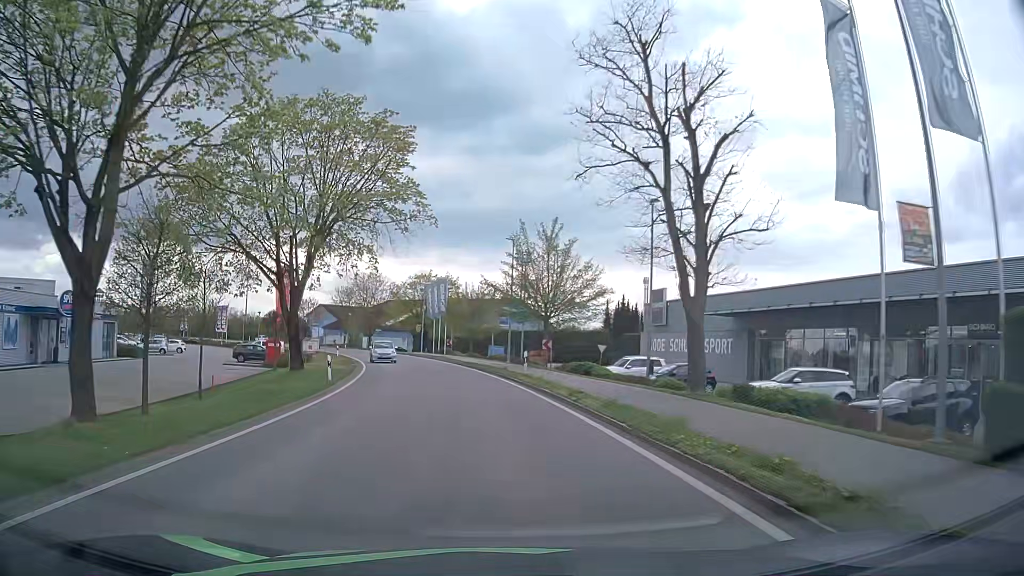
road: tertiary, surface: asphalt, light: Day
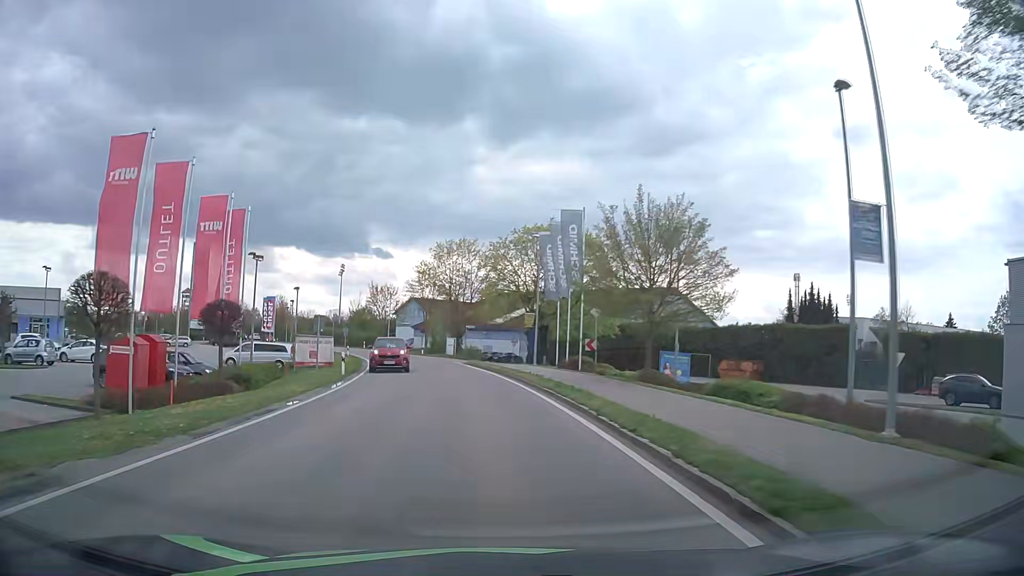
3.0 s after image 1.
(-3.1, +36.0) m; -11°
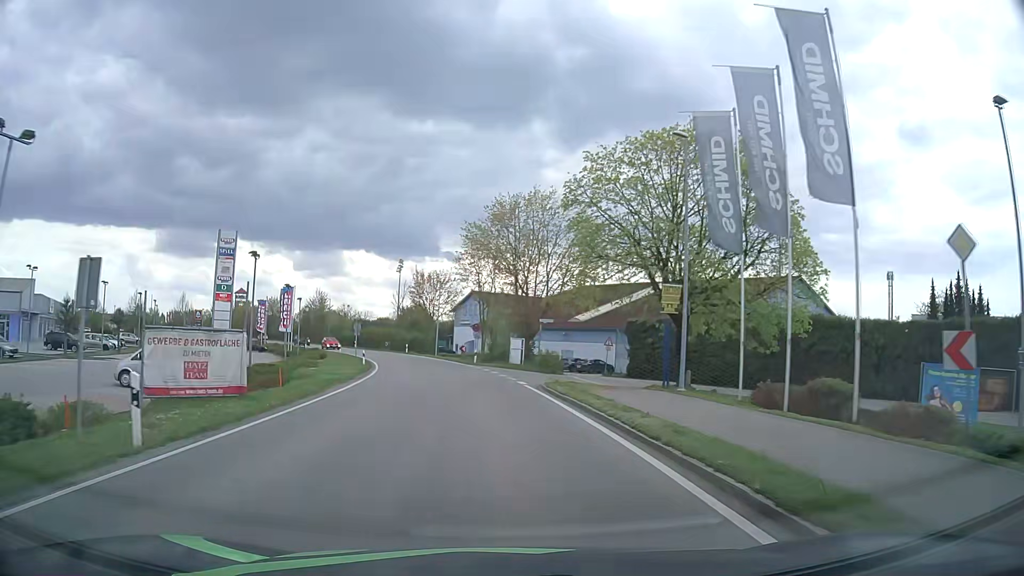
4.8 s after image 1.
(-1.0, +21.8) m; -5°
(0, +10) (-1, +20) (-2, +30) (-4, +40) (-6, +50) (-8, +59) (-11, +69) (-15, +78) (-20, +87) (-25, +96) m
